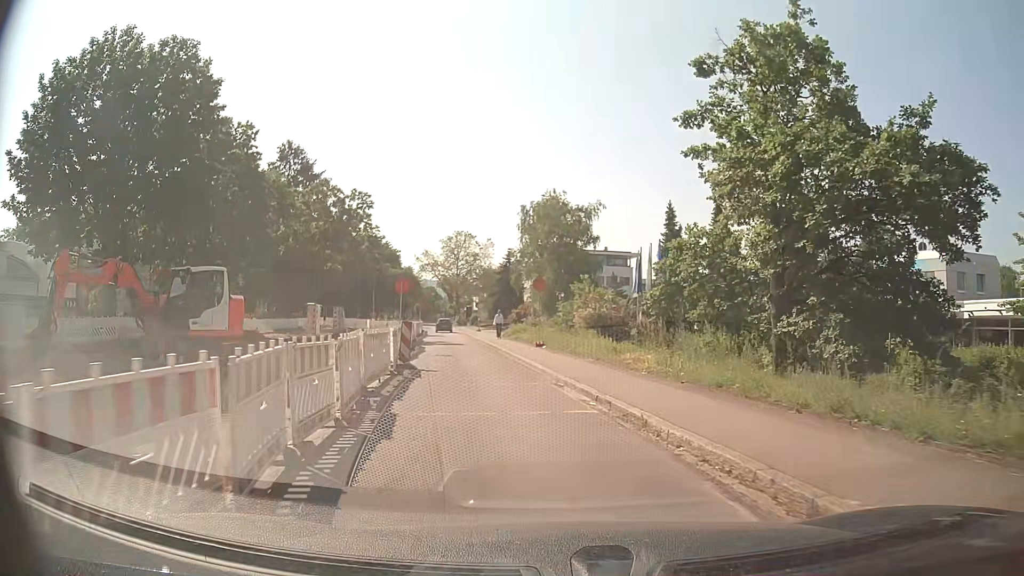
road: tertiary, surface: asphalt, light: Day
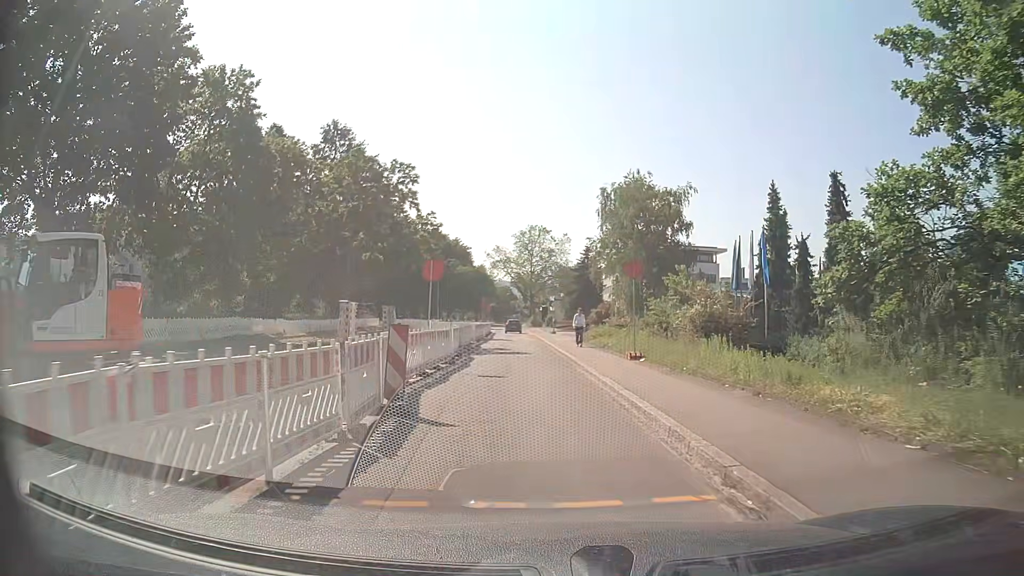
(-0.4, +8.9) m; -6°
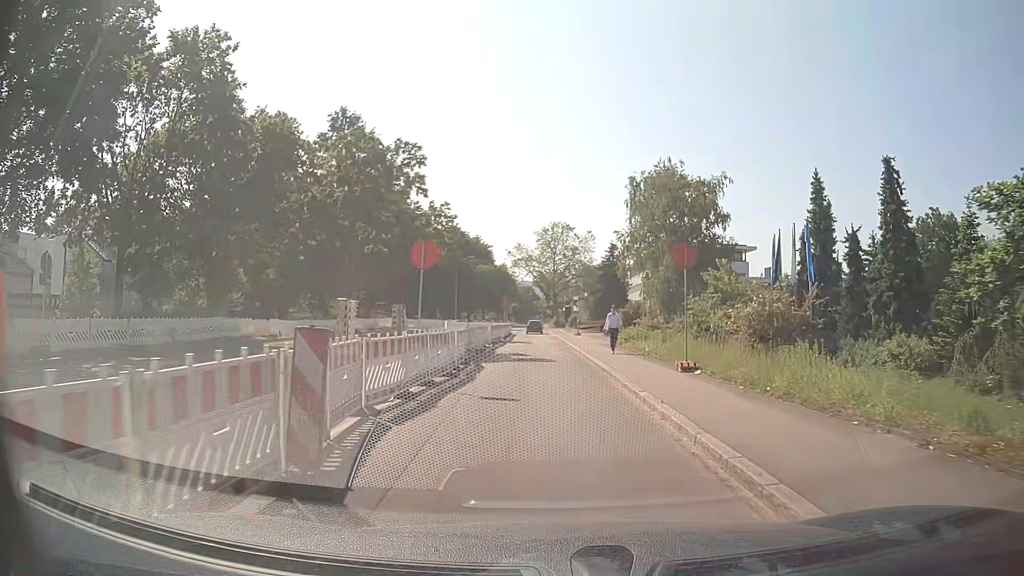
(-0.1, +4.5) m; -3°
